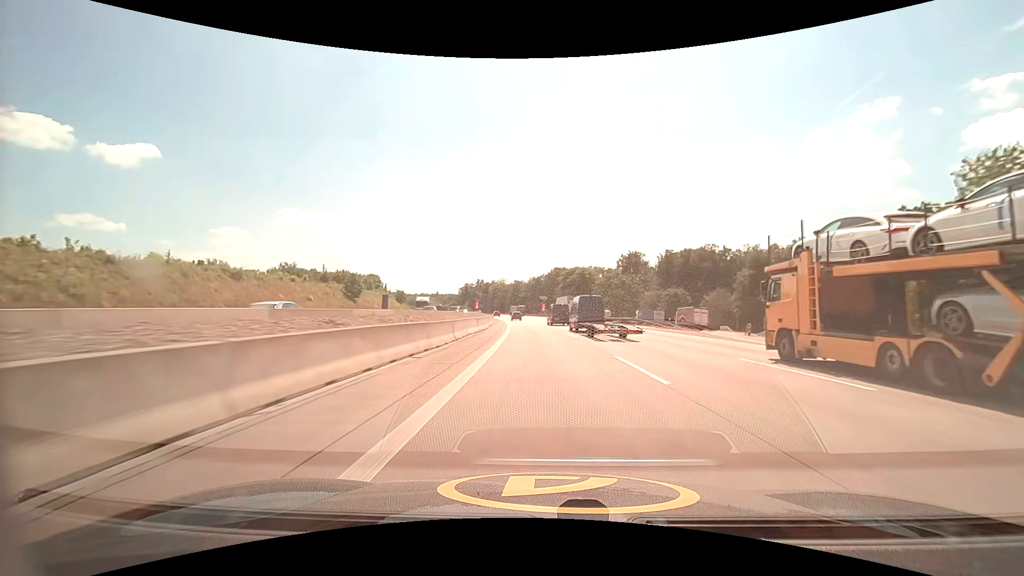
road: motorway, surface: asphalt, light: Day
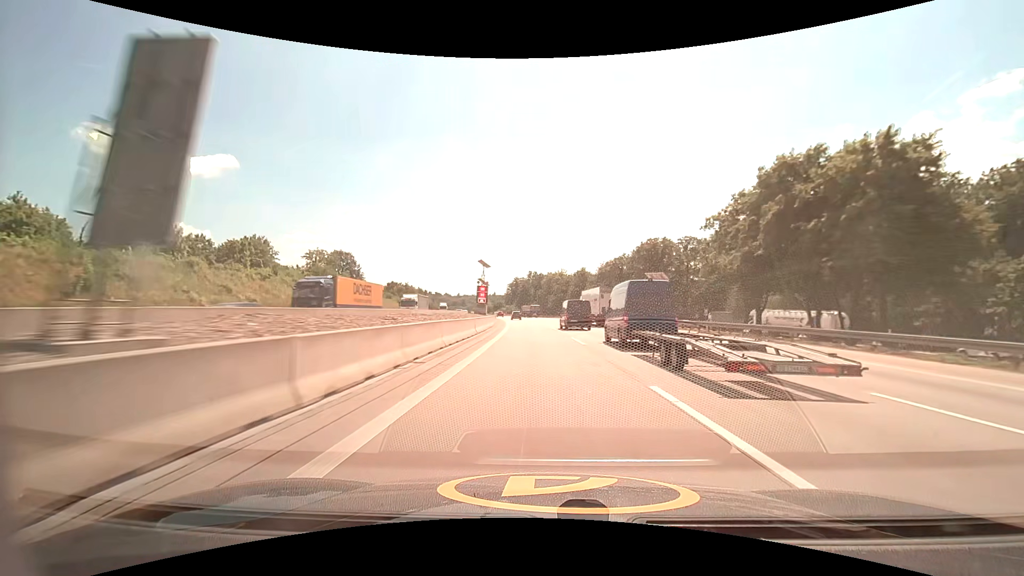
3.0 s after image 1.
(-5.5, +95.7) m; -7°
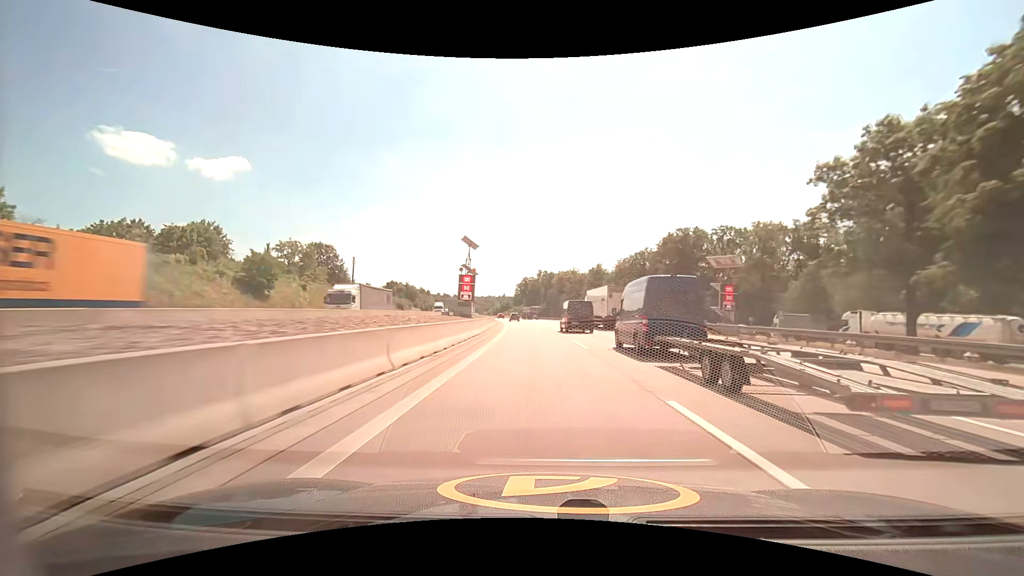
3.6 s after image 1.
(-0.2, +19.2) m; -1°
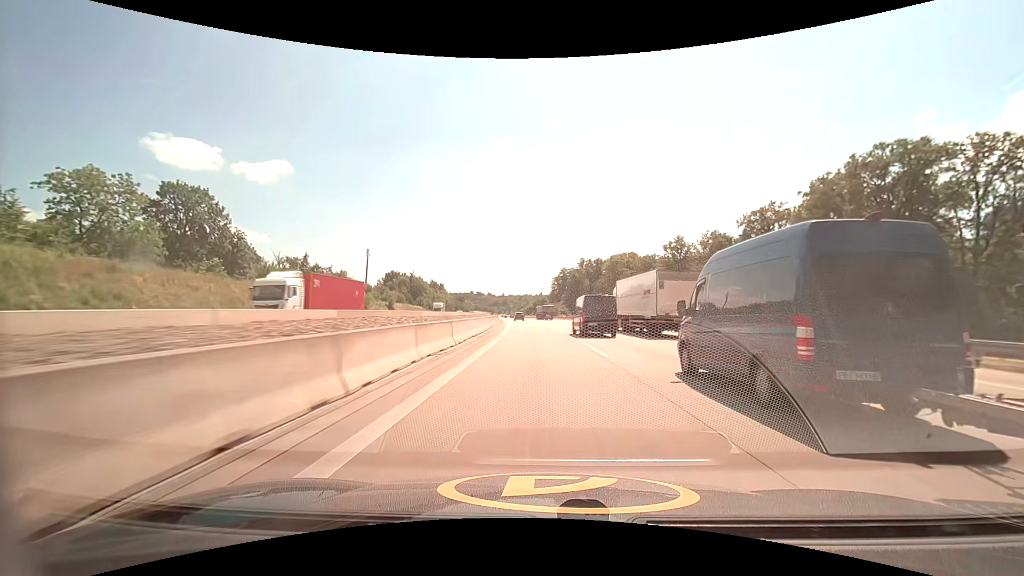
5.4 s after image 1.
(-2.2, +58.1) m; -4°
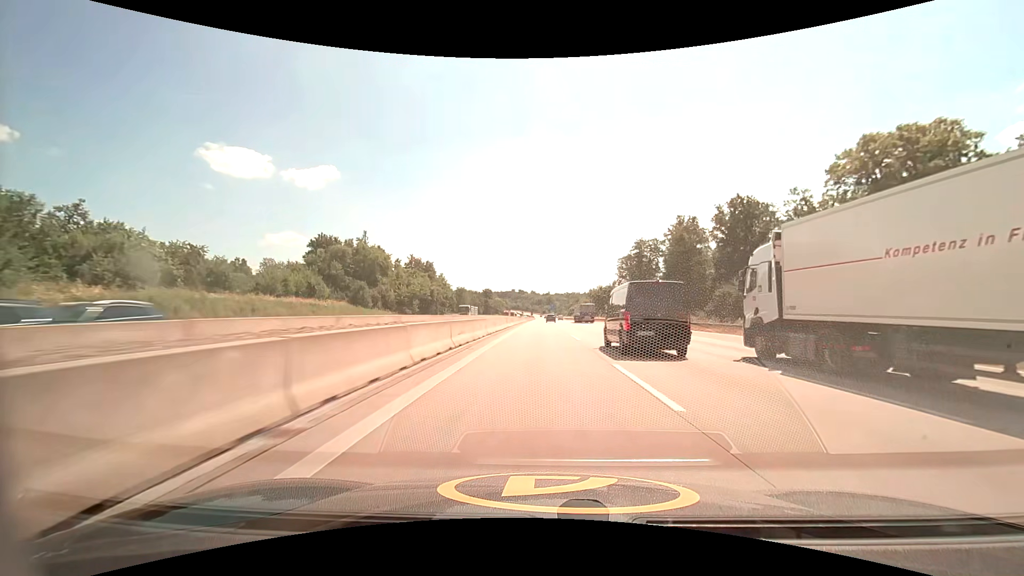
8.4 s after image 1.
(-5.2, +98.0) m; -5°
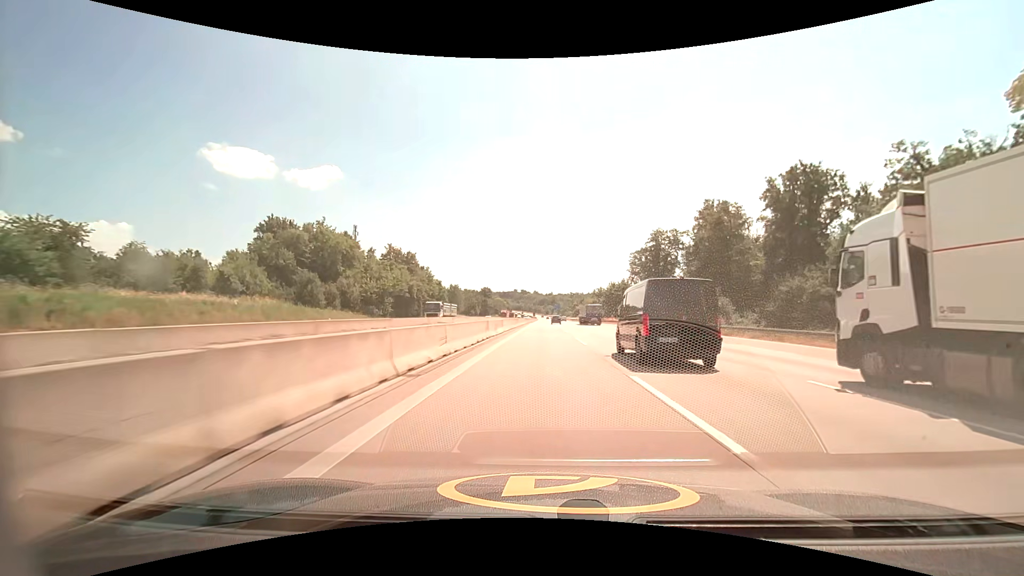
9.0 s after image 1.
(-0.1, +19.8) m; 0°
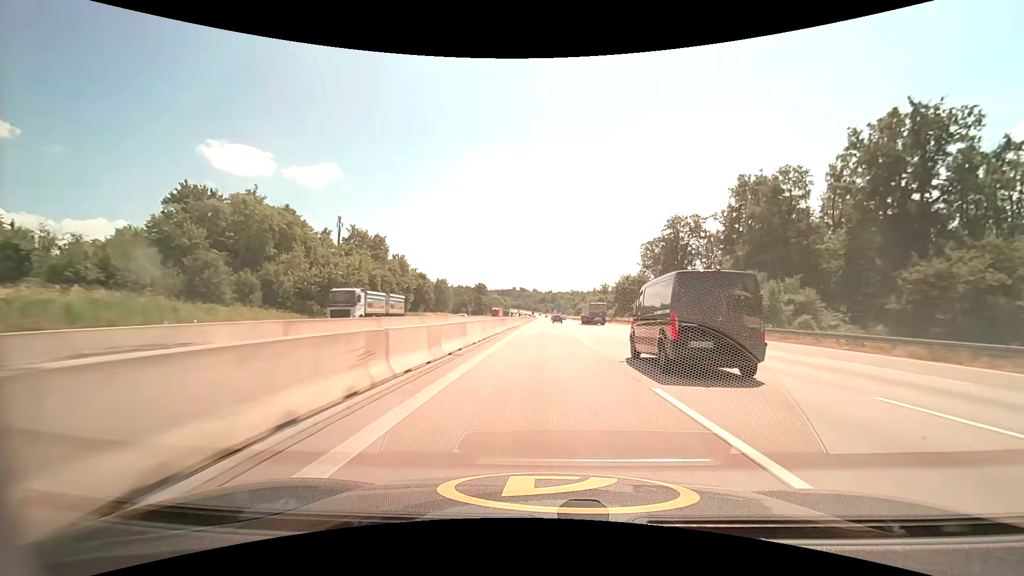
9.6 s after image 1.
(0.0, +19.8) m; 0°
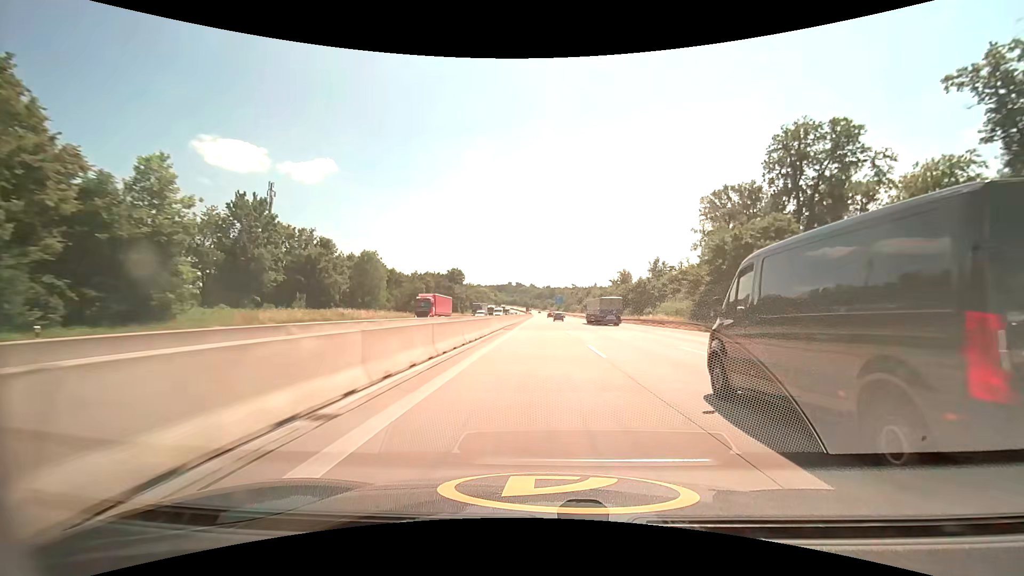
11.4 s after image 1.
(+0.3, +59.8) m; 0°
(0, +10) (0, +20) (0, +30) (0, +40) (0, +50) (0, +60) (0, +70) (0, +80) (0, +90) (0, +100) m
